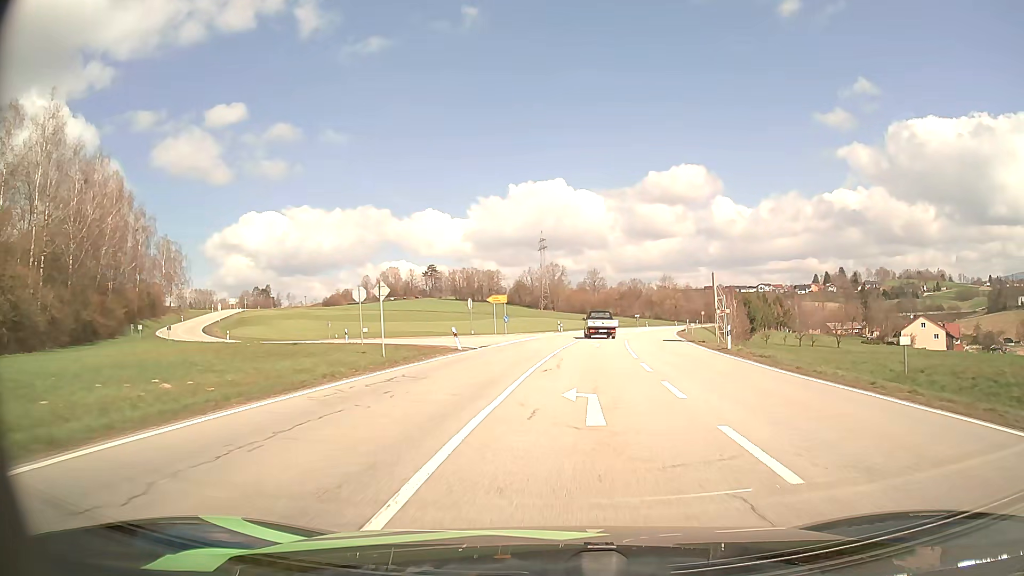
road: secondary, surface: asphalt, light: Day
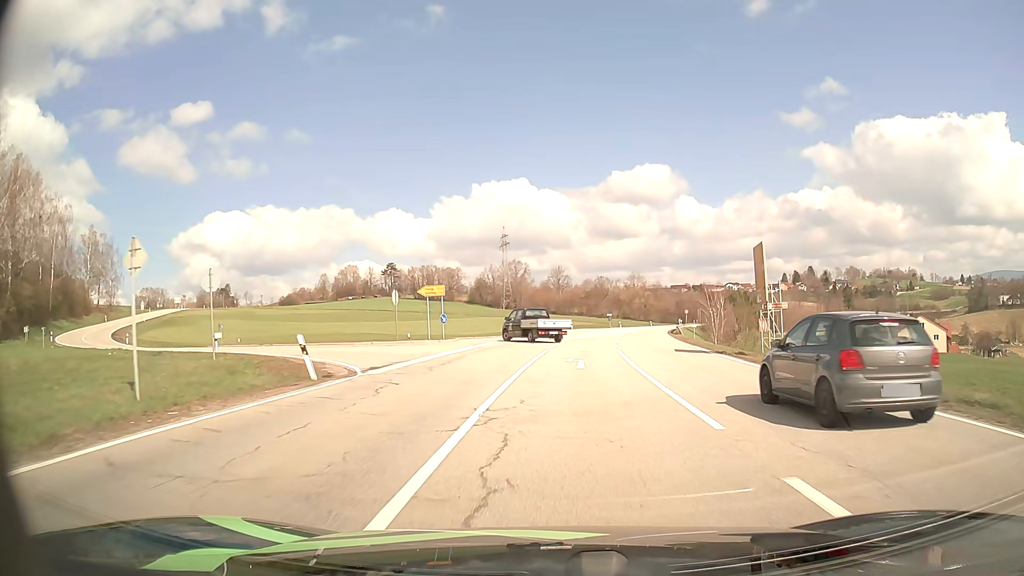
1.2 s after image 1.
(+0.5, +15.2) m; +3°
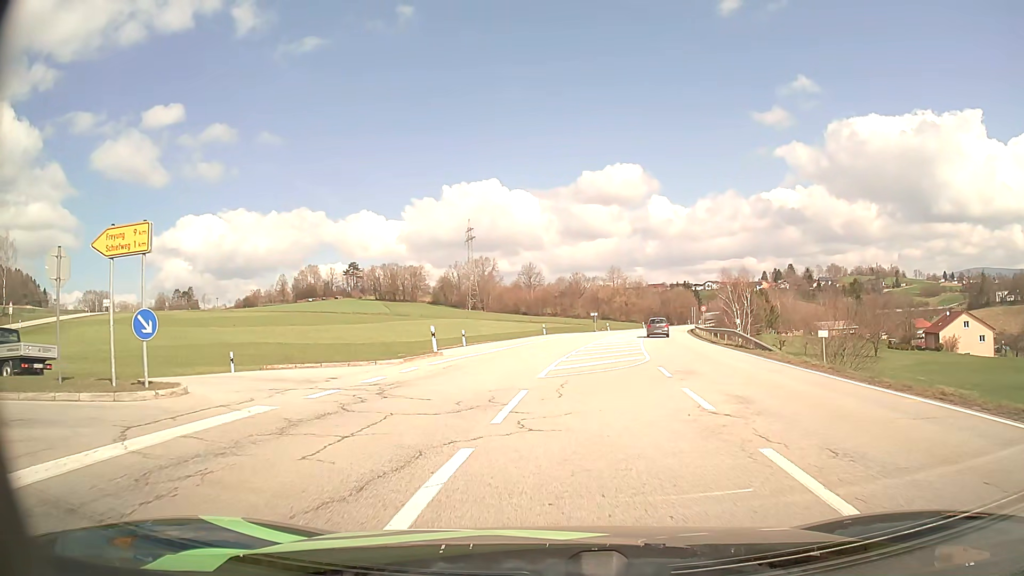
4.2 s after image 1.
(+0.9, +27.4) m; +2°
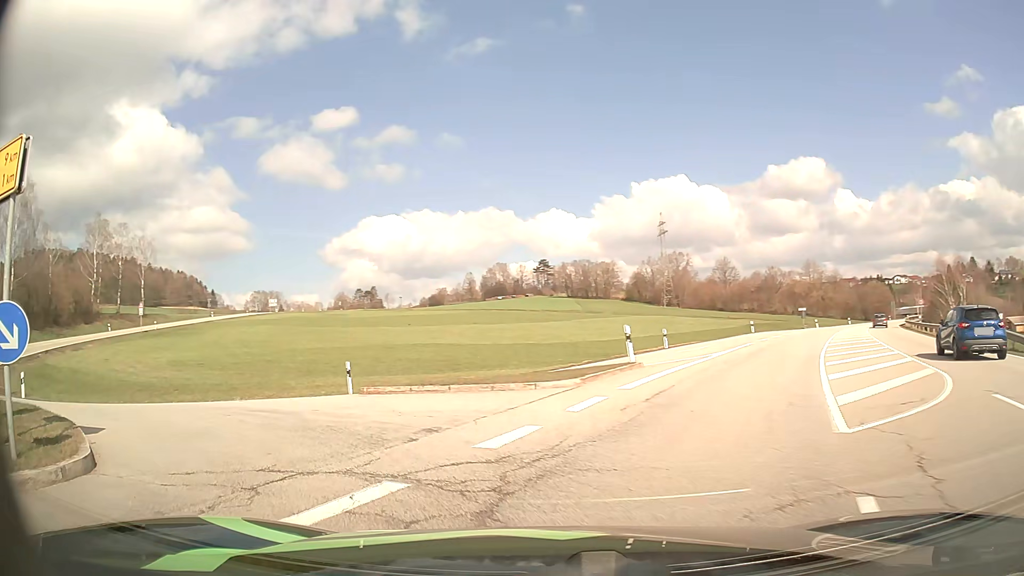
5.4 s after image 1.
(-0.8, +7.9) m; -16°
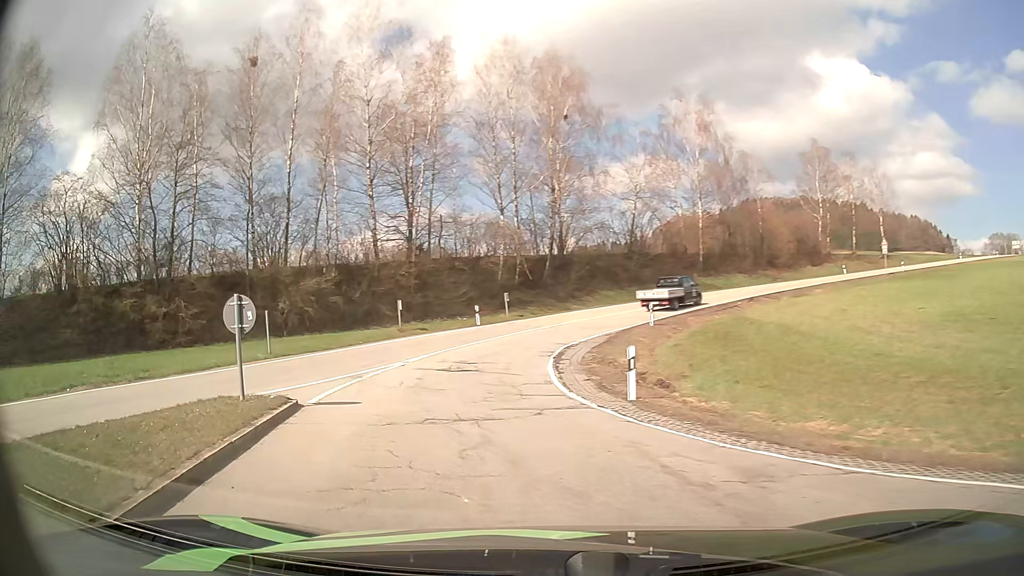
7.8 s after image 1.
(-8.6, +13.4) m; -63°
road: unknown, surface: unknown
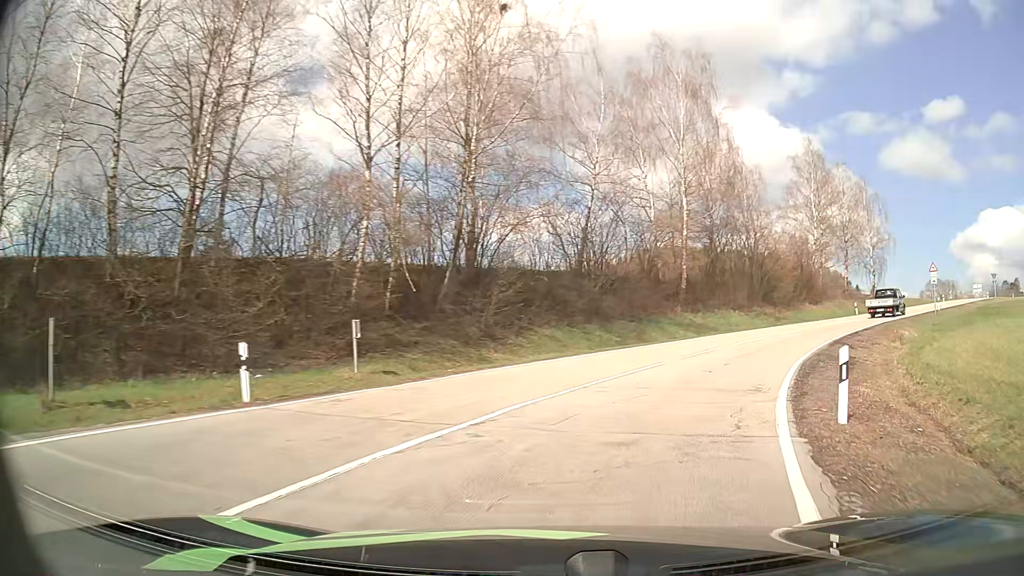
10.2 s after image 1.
(-1.3, +24.6) m; +7°
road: secondary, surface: asphalt
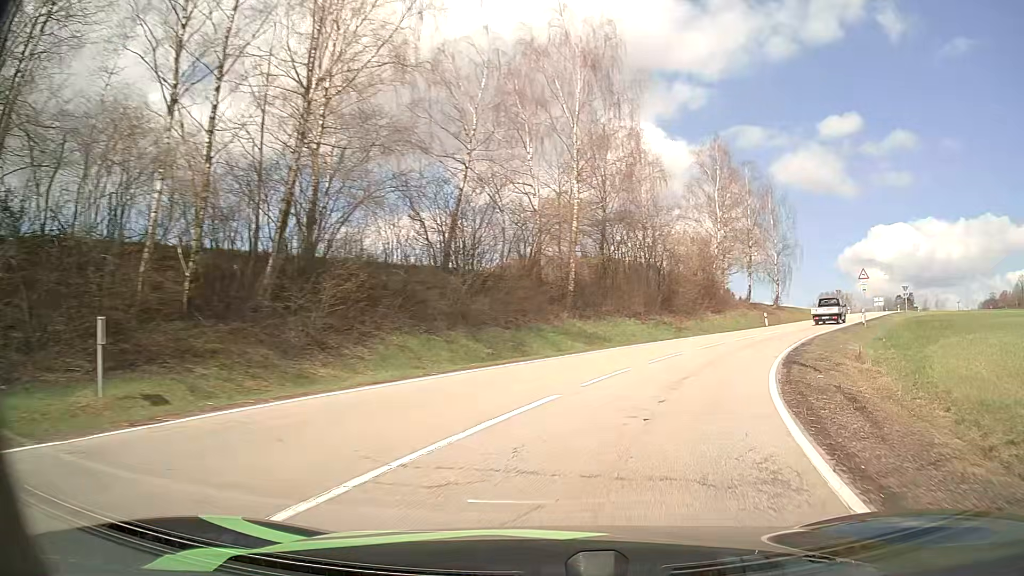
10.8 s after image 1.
(+0.6, +7.0) m; +11°
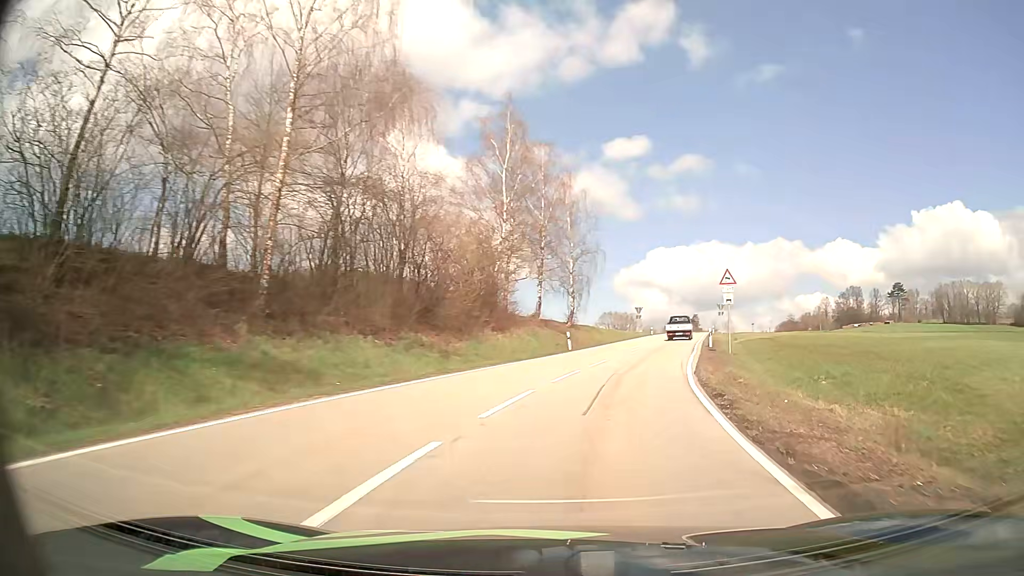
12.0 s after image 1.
(+2.6, +15.0) m; +19°
(+1, +10) (+2, +20) (+5, +30) (+7, +39) (+10, +49) (+12, +59) (+15, +68) (+17, +78) (+20, +88) (+23, +97) m
